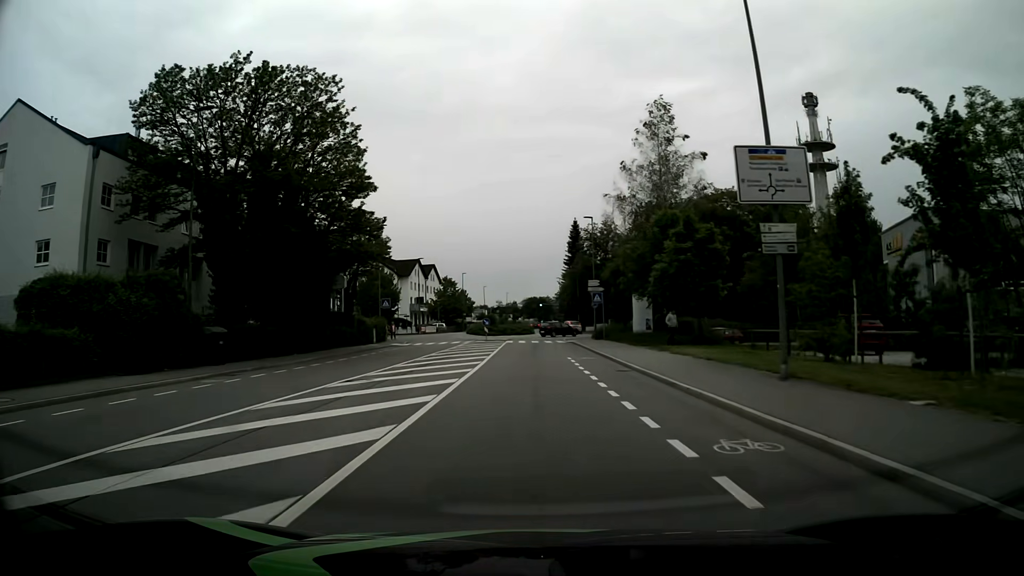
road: tertiary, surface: asphalt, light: Day
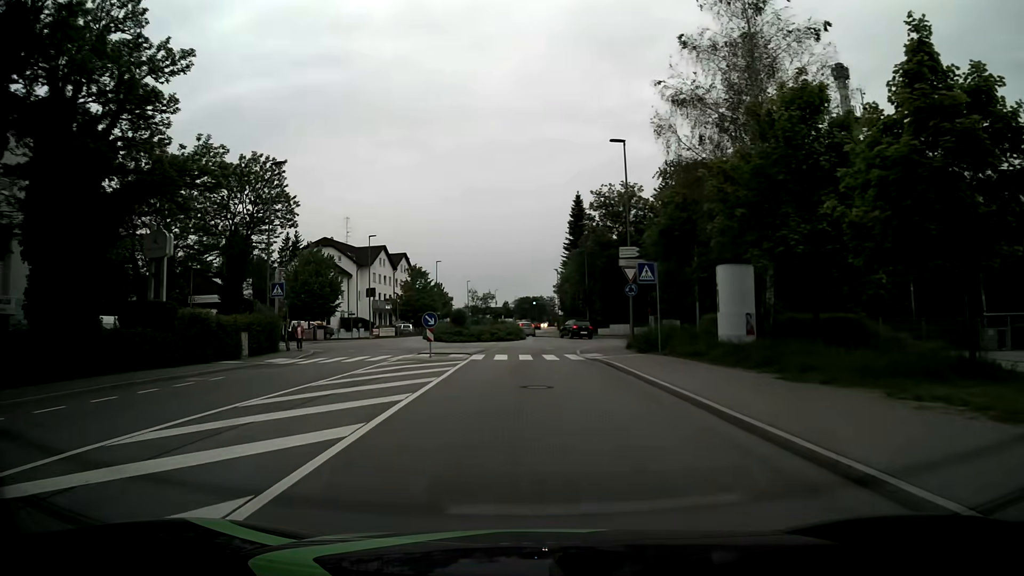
(+0.2, +24.0) m; +1°
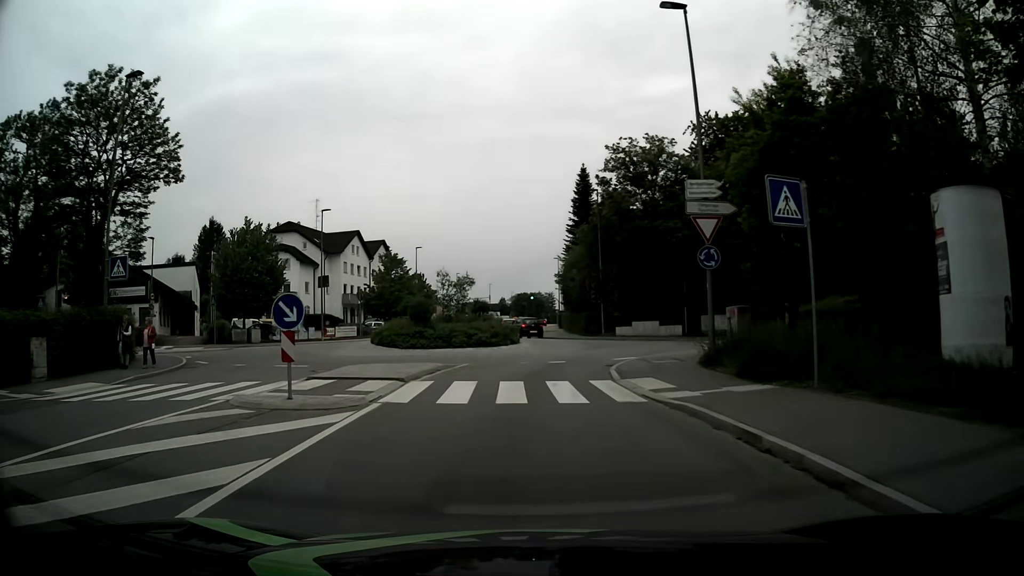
(+0.1, +14.5) m; +1°
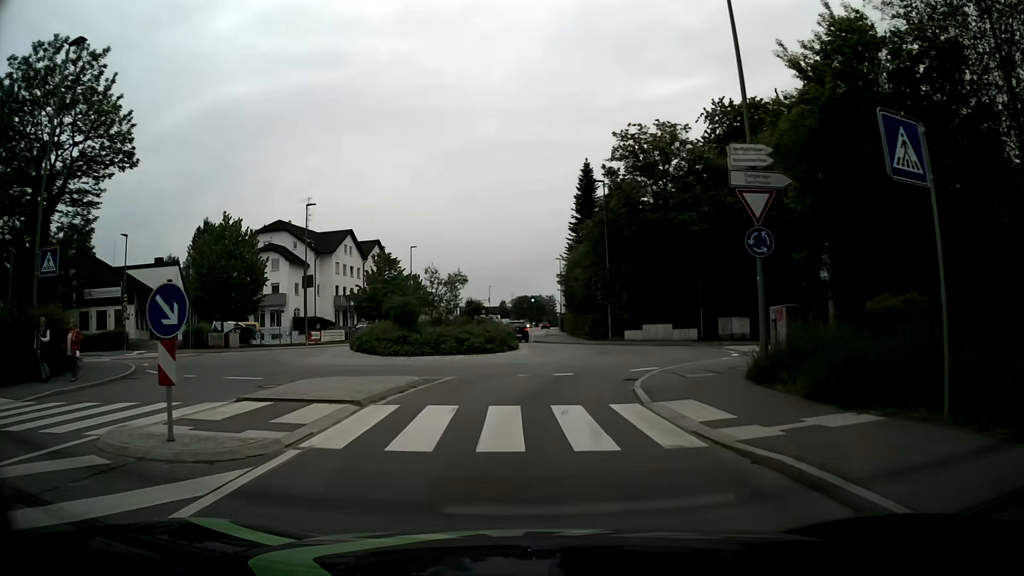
(0.0, +3.9) m; -1°
